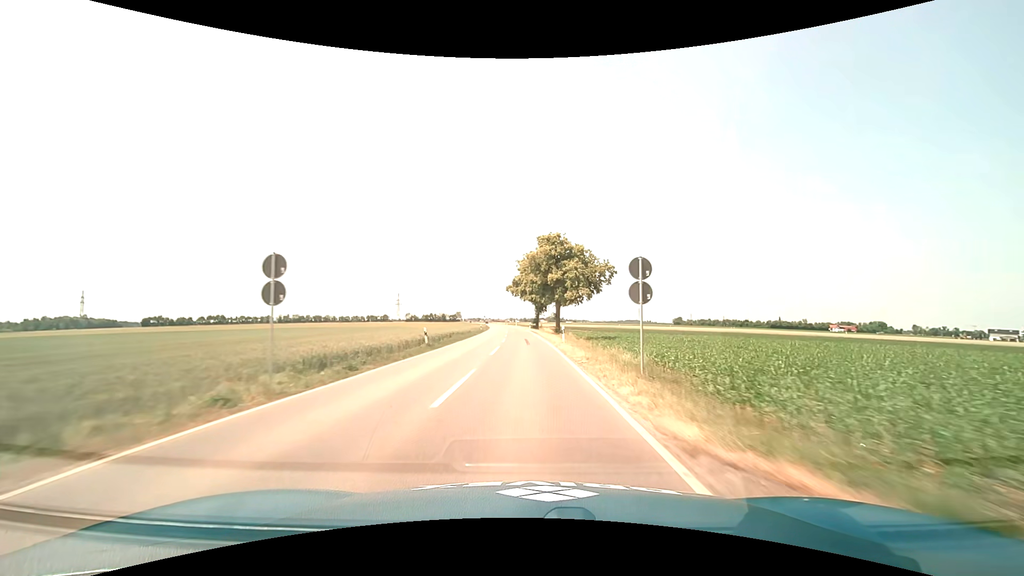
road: tertiary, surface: asphalt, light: Day
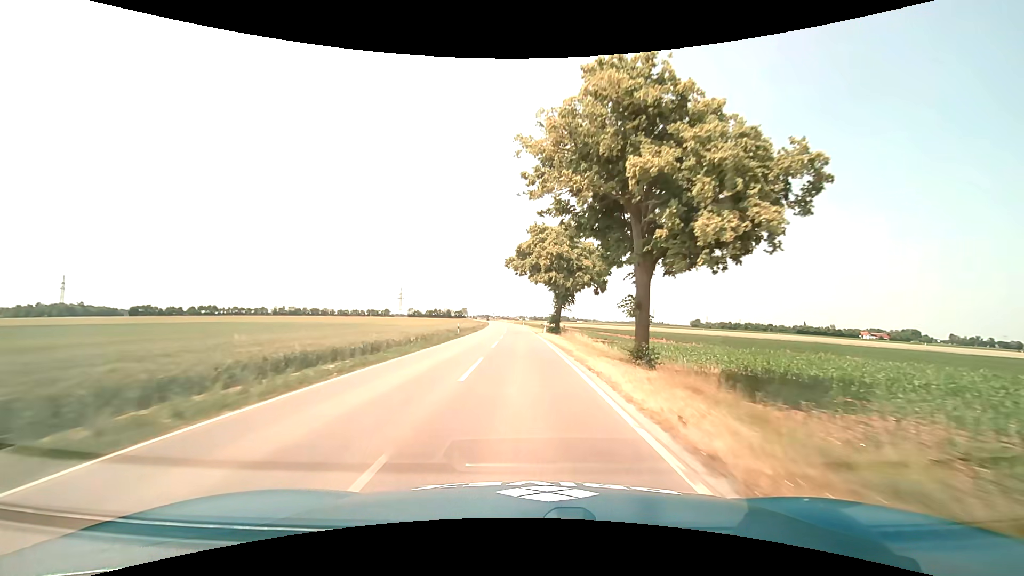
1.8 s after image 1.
(-0.3, +34.0) m; -1°
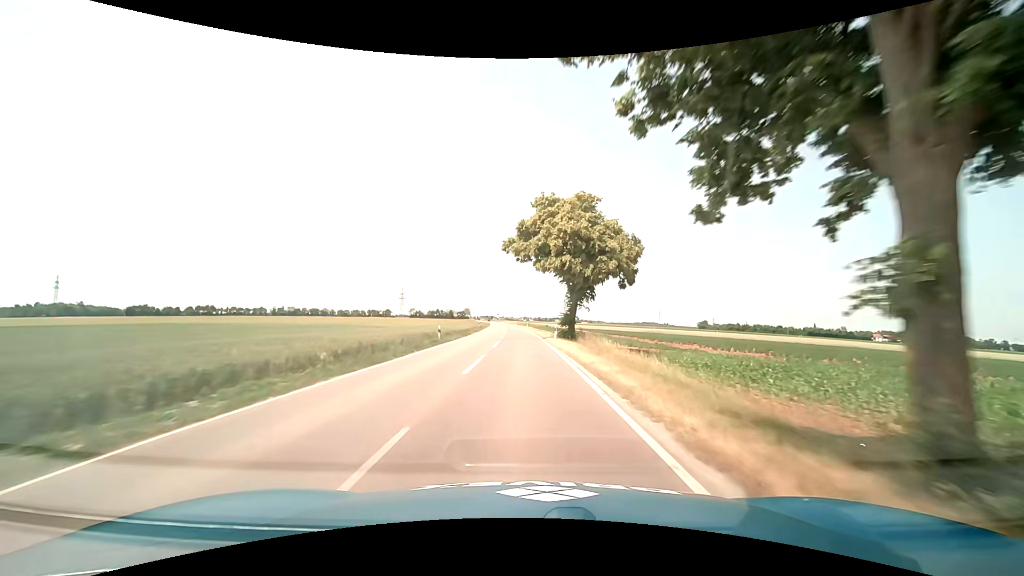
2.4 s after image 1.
(0.0, +11.3) m; 0°
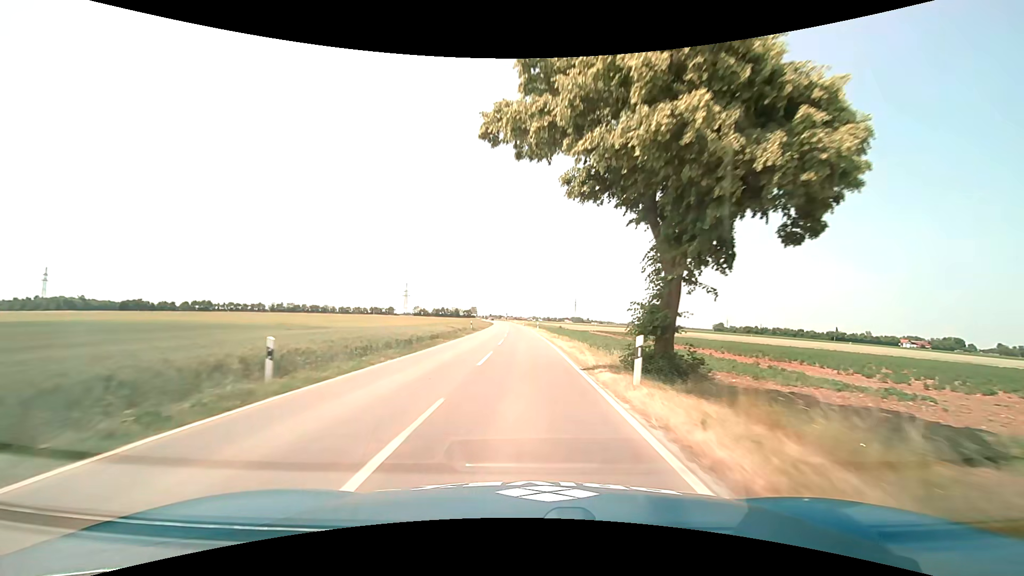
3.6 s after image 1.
(-0.2, +22.5) m; -1°
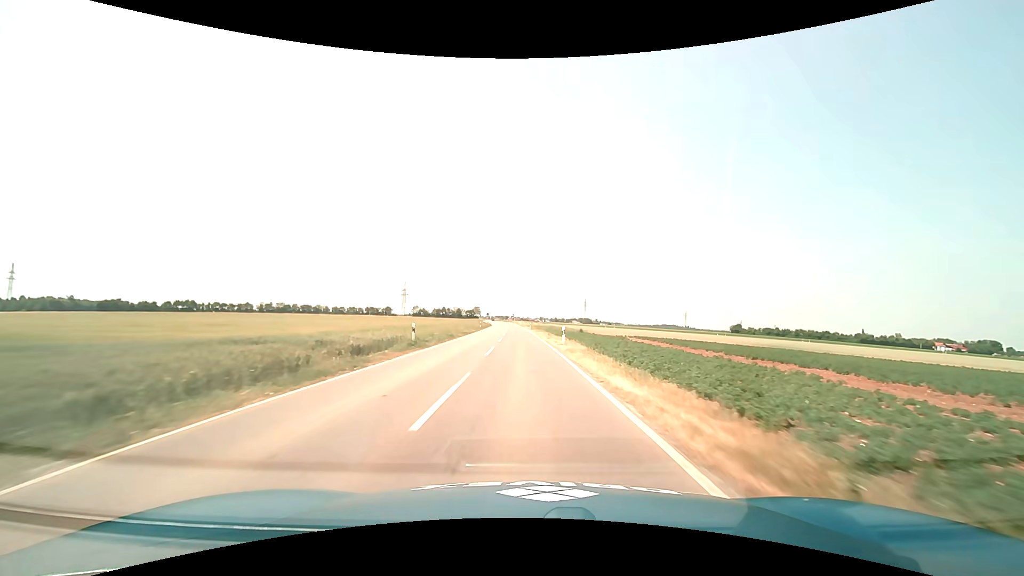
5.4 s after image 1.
(-0.4, +33.4) m; -1°
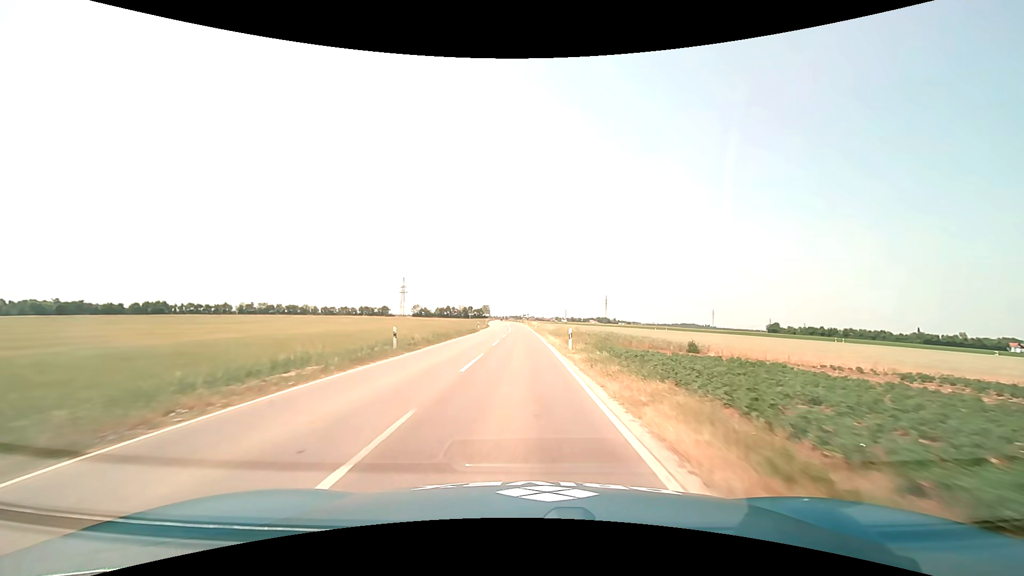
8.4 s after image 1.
(-0.8, +55.1) m; -2°
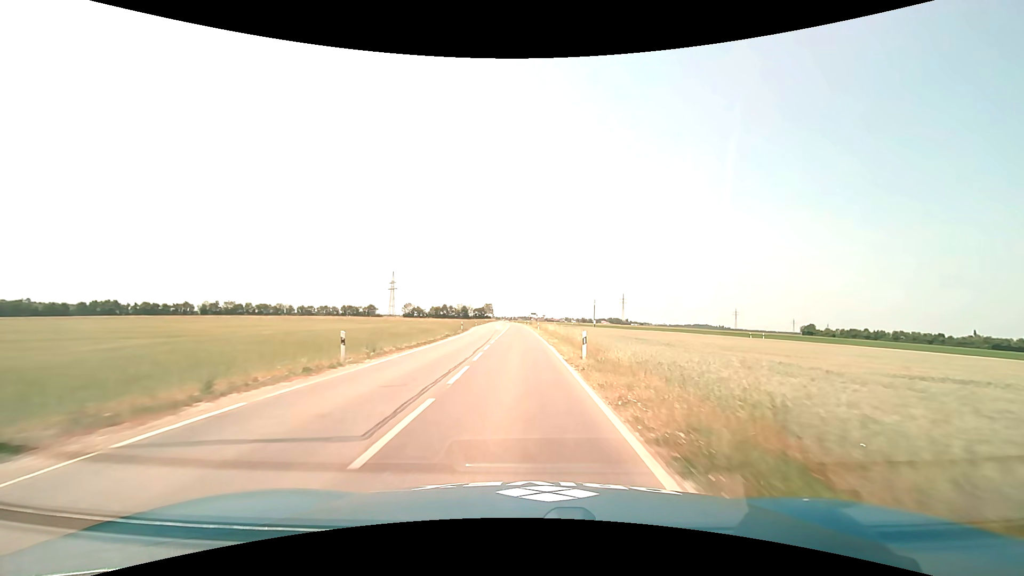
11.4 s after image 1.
(-0.5, +54.5) m; -1°
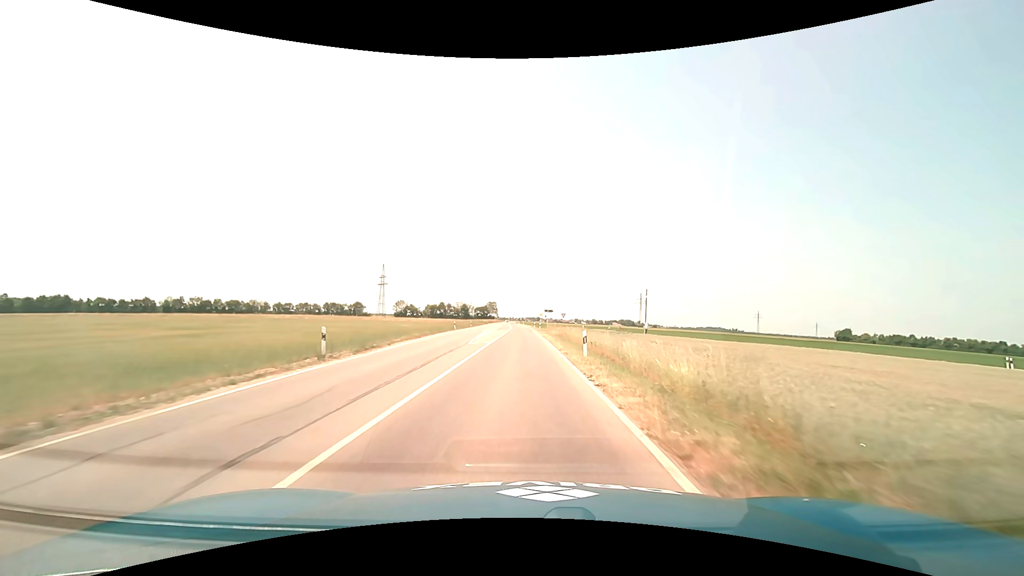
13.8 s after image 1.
(-0.4, +43.4) m; -1°
